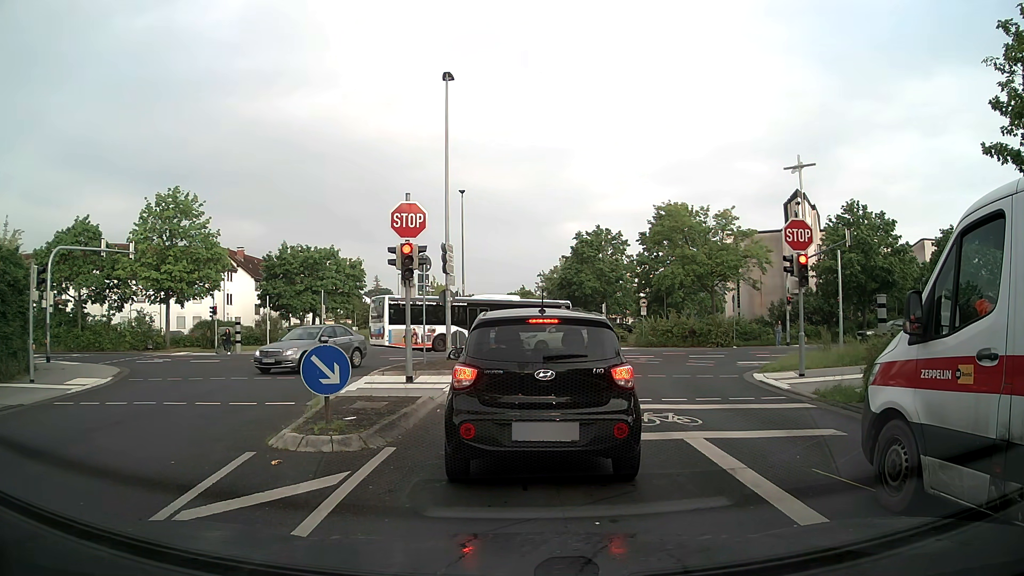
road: residential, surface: asphalt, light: Day
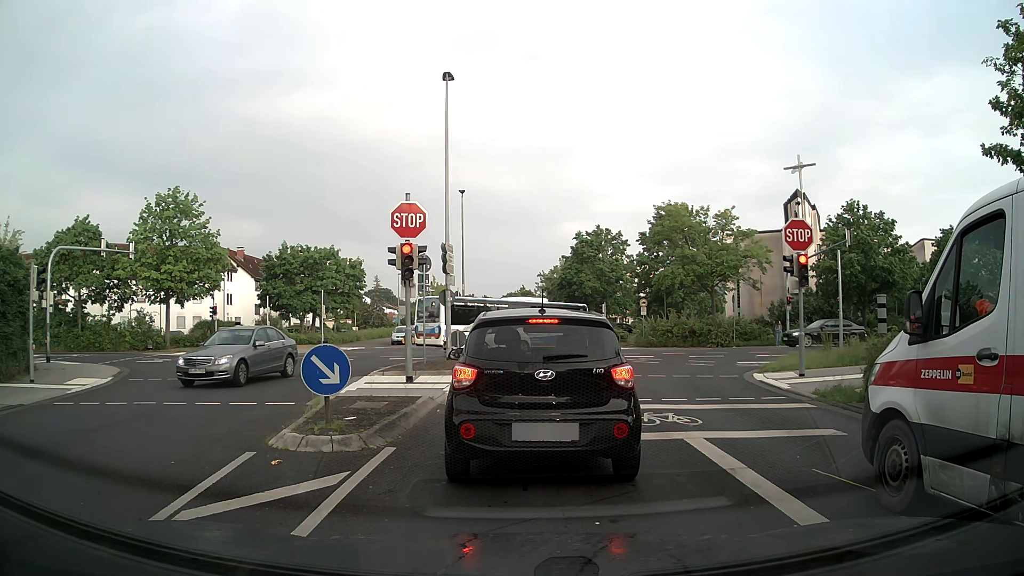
(0.0, 0.0) m; 0°
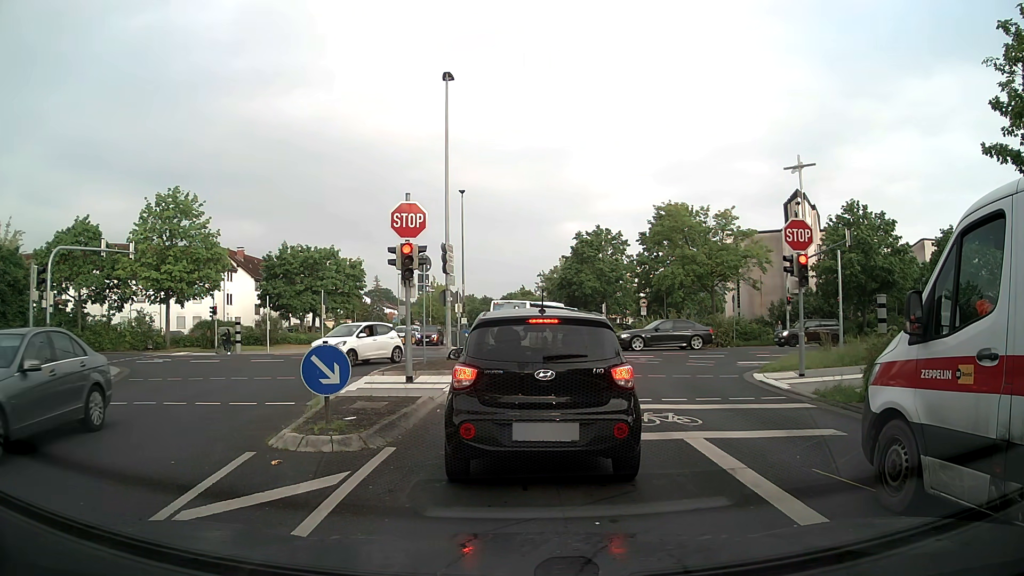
(0.0, 0.0) m; 0°
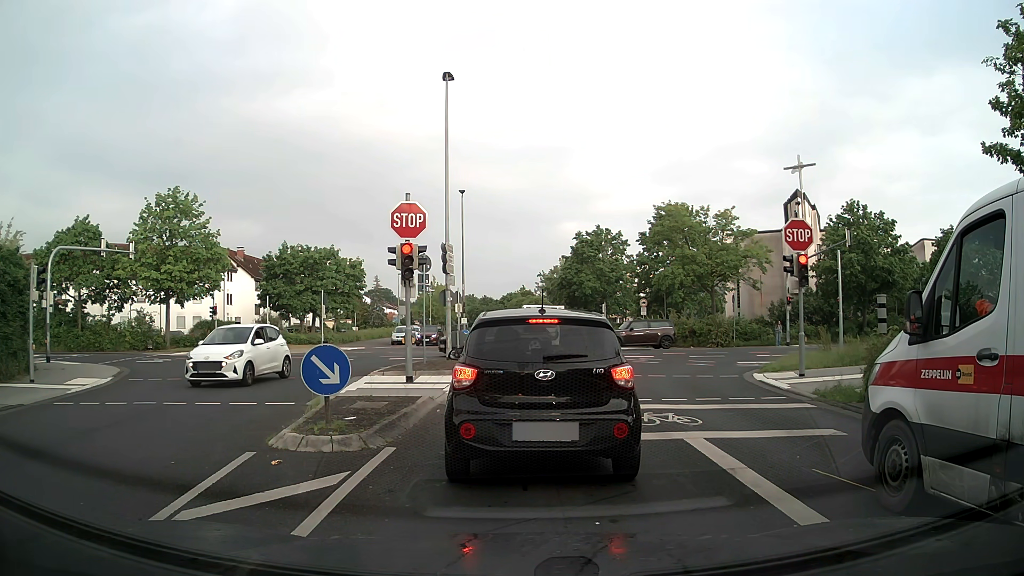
(0.0, 0.0) m; 0°
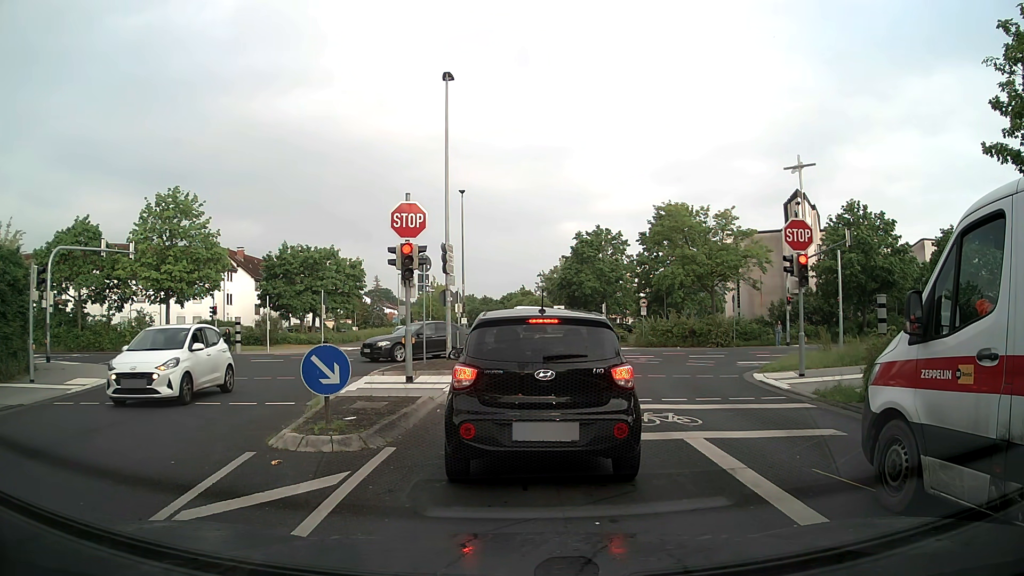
(0.0, 0.0) m; 0°
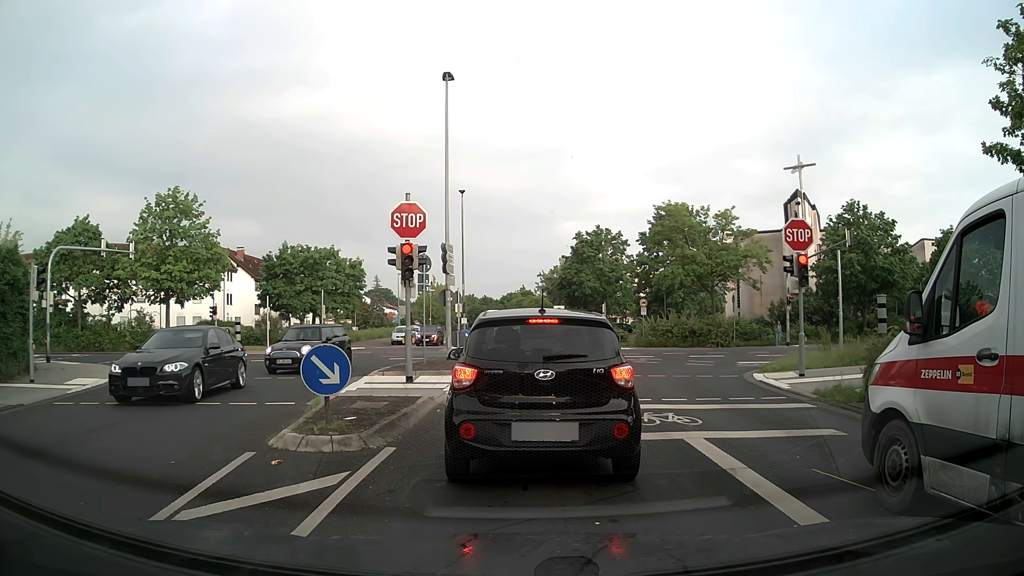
(0.0, 0.0) m; 0°
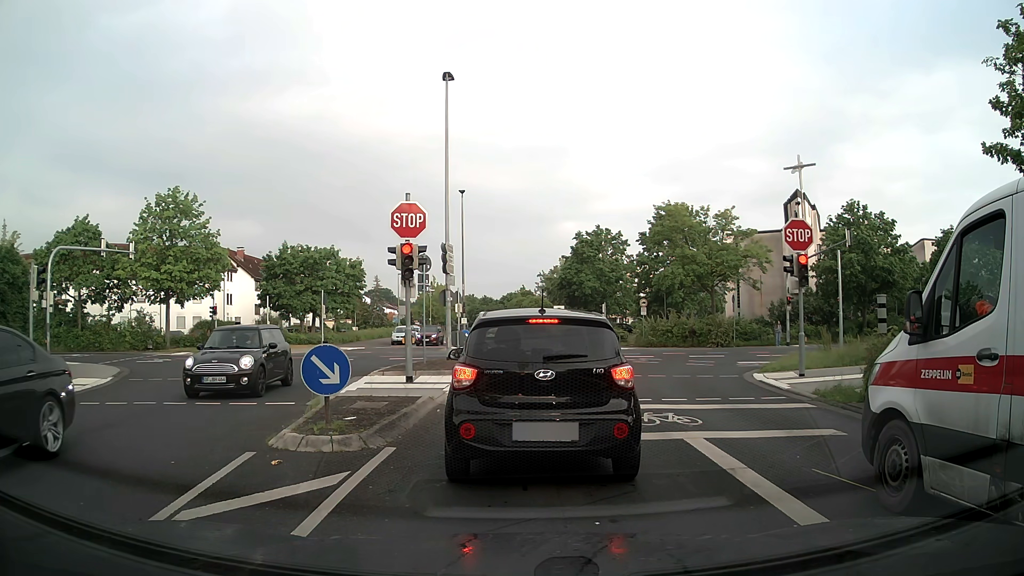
(0.0, 0.0) m; 0°
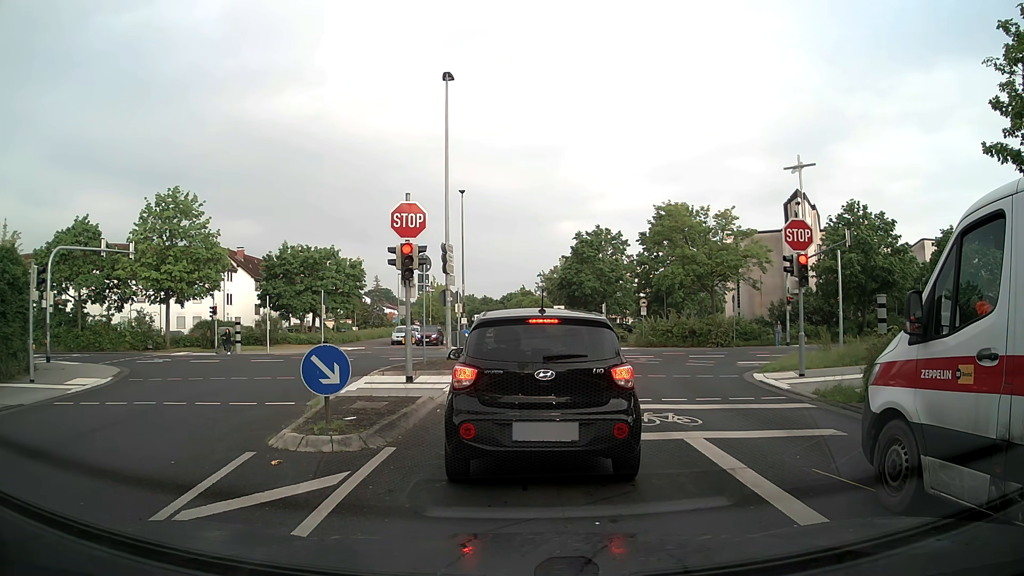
(0.0, 0.0) m; 0°
